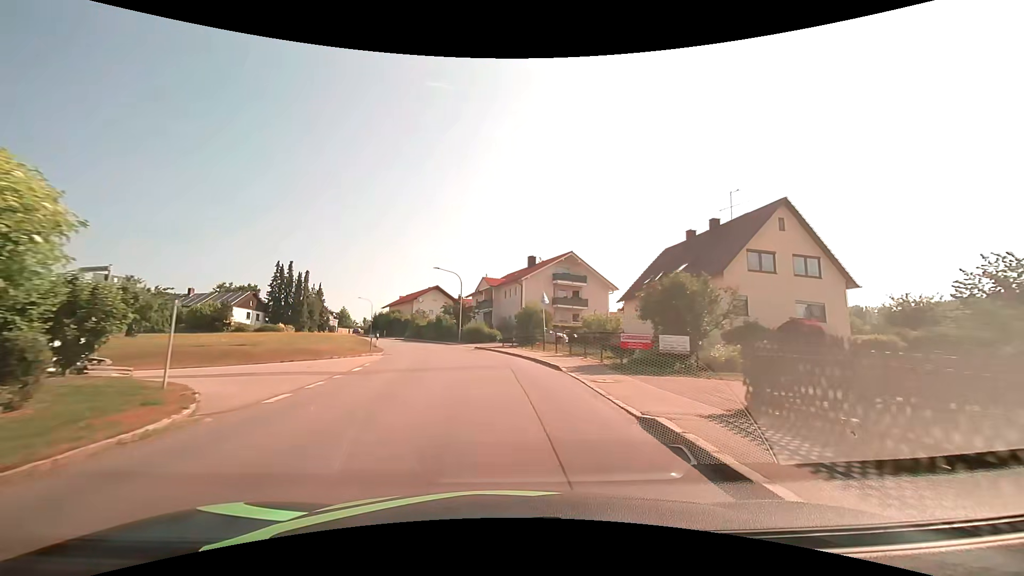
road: tertiary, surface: asphalt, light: Day
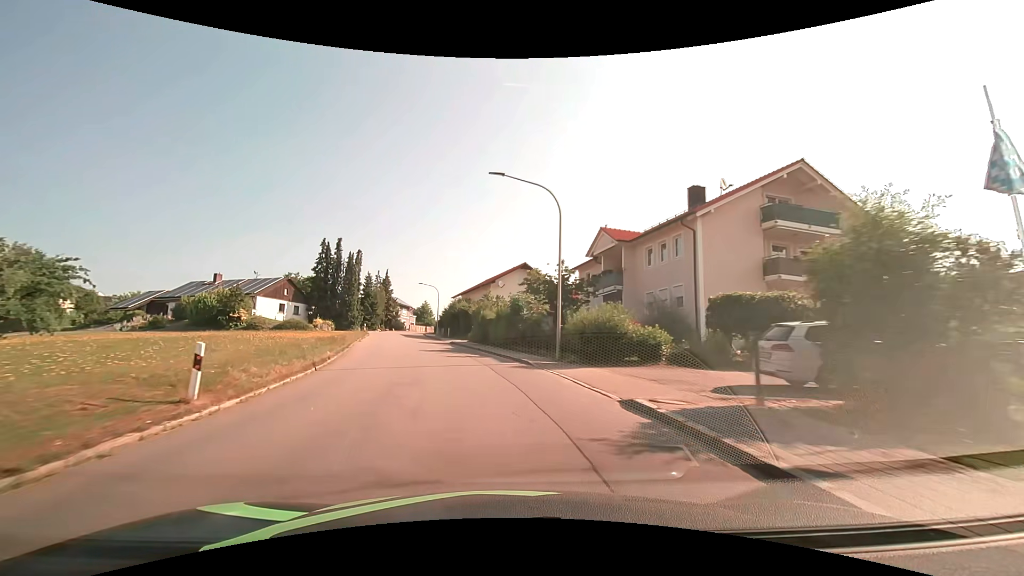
(-2.5, +29.9) m; -11°
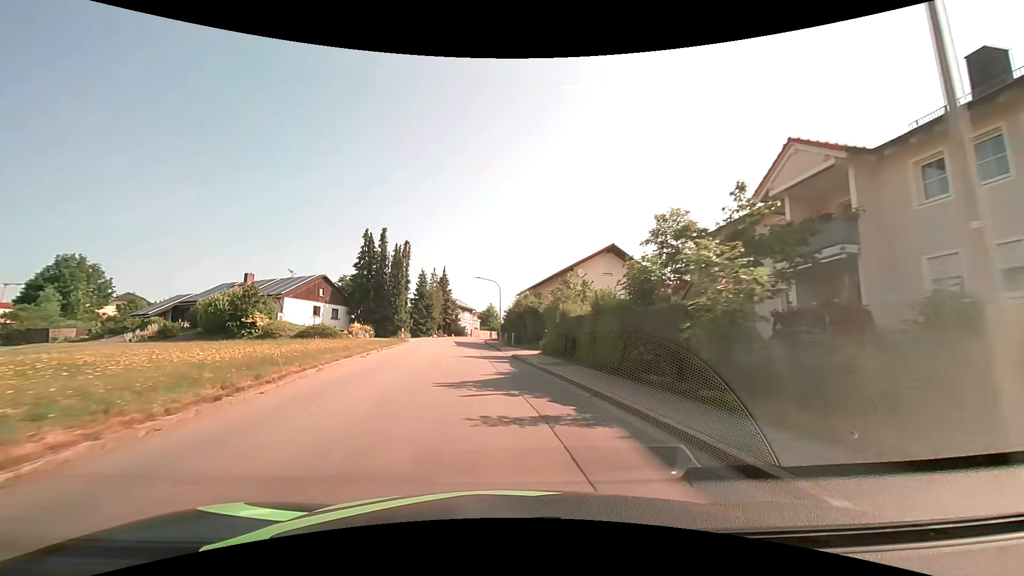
(-1.0, +15.1) m; -8°
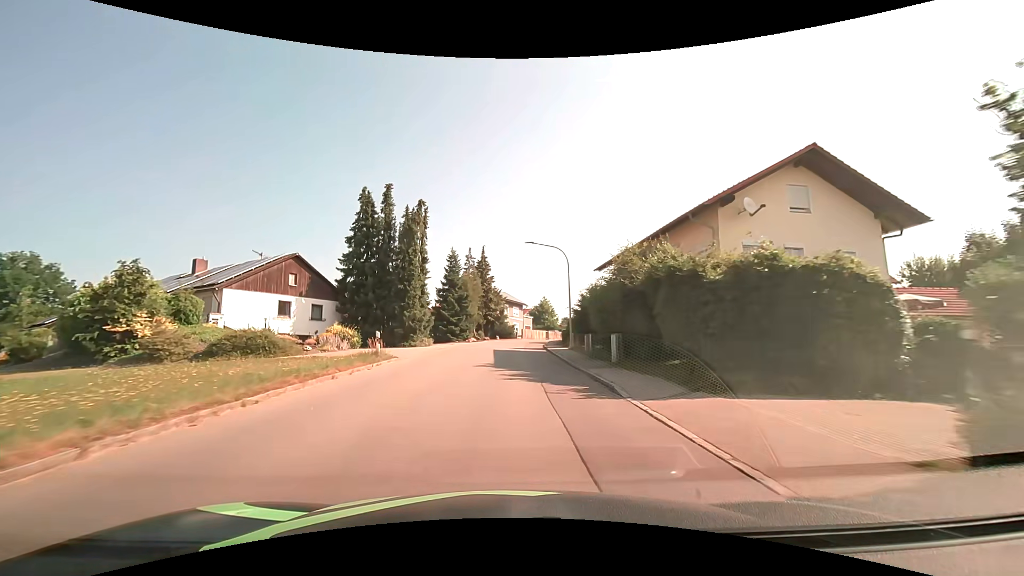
(-1.6, +22.7) m; -6°
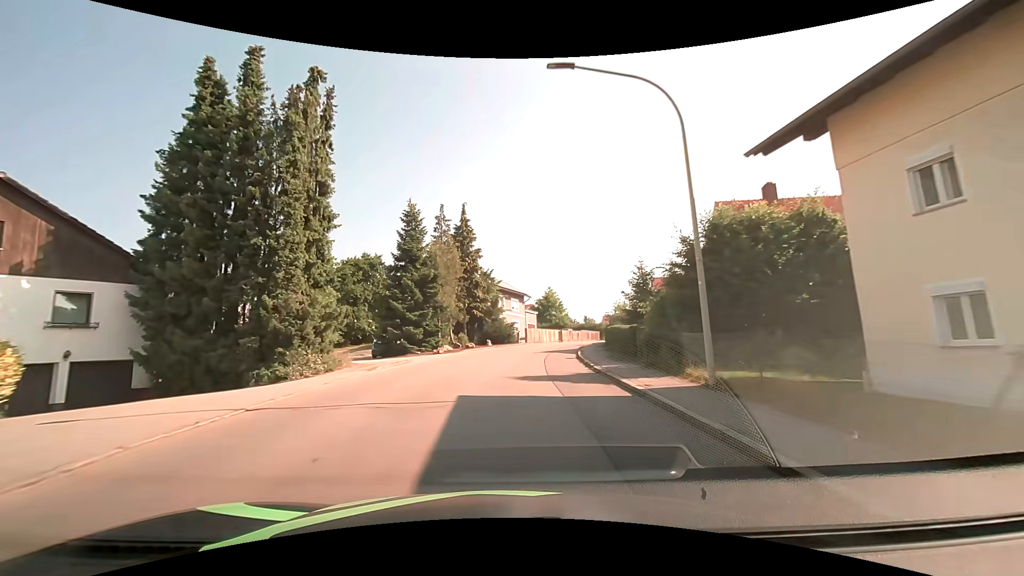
(+0.1, +22.9) m; +1°
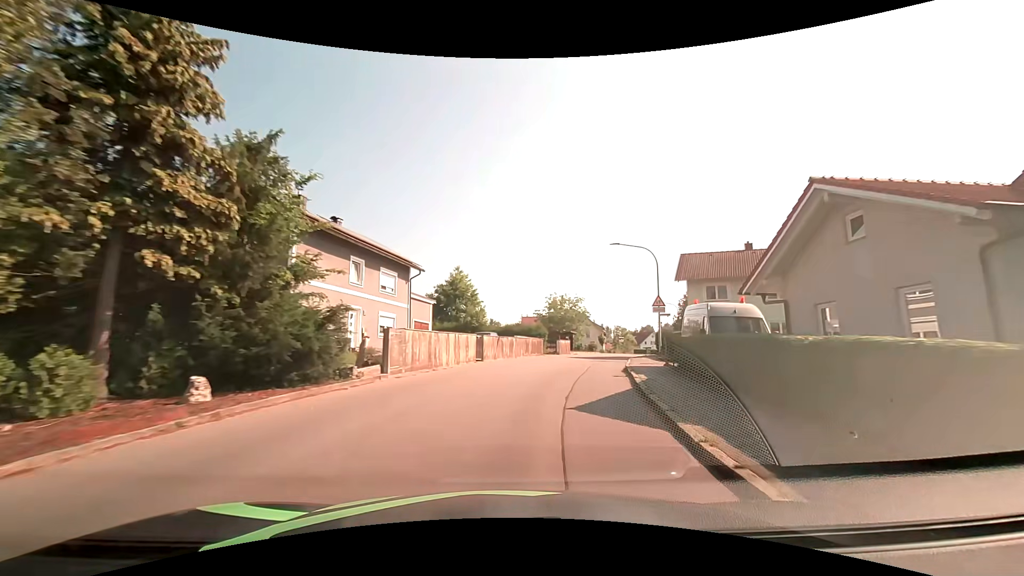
(+2.1, +30.4) m; +11°
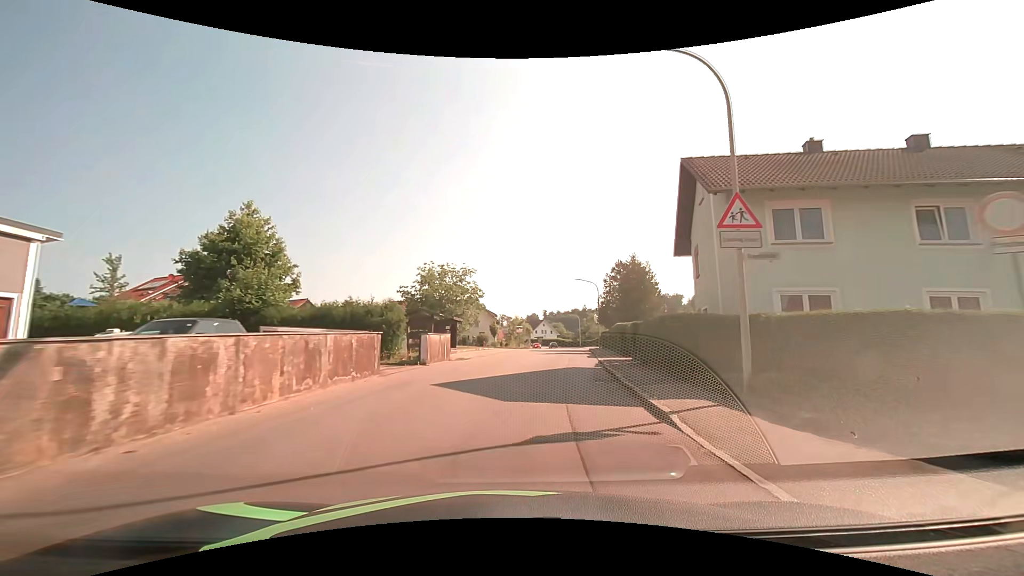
(+2.8, +22.7) m; +13°
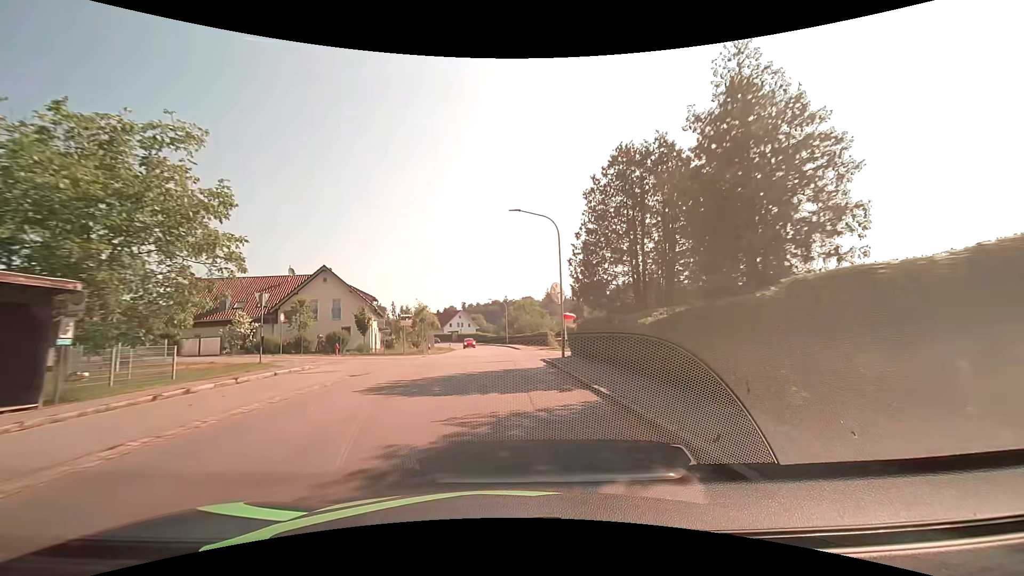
(+3.1, +30.8) m; +9°
(0, +10) (0, +20) (0, +30) (-1, +40) (-1, +50) (-2, +60) (-3, +70) (-4, +80) (-5, +90) (-7, +100) m
